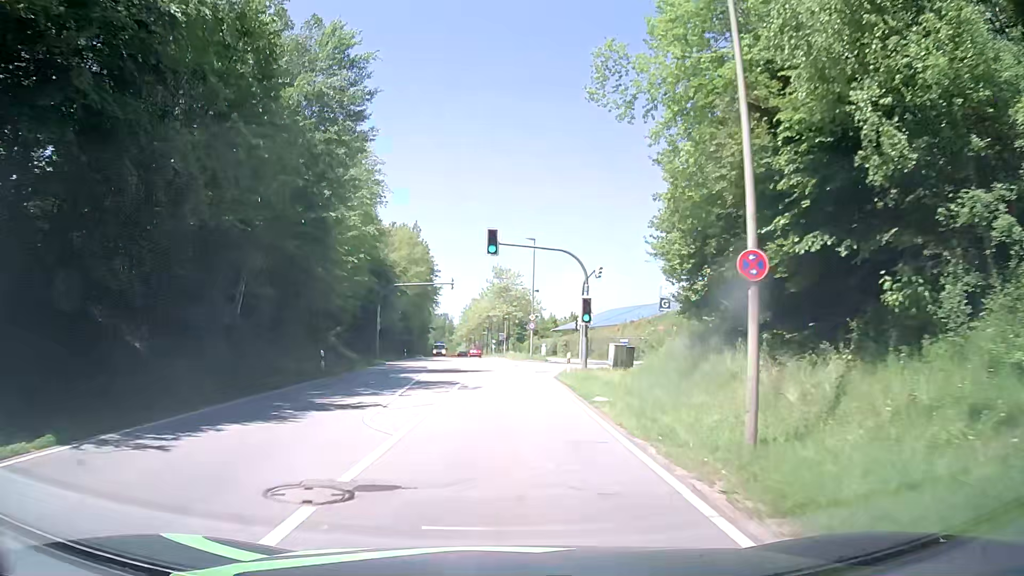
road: secondary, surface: asphalt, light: Day
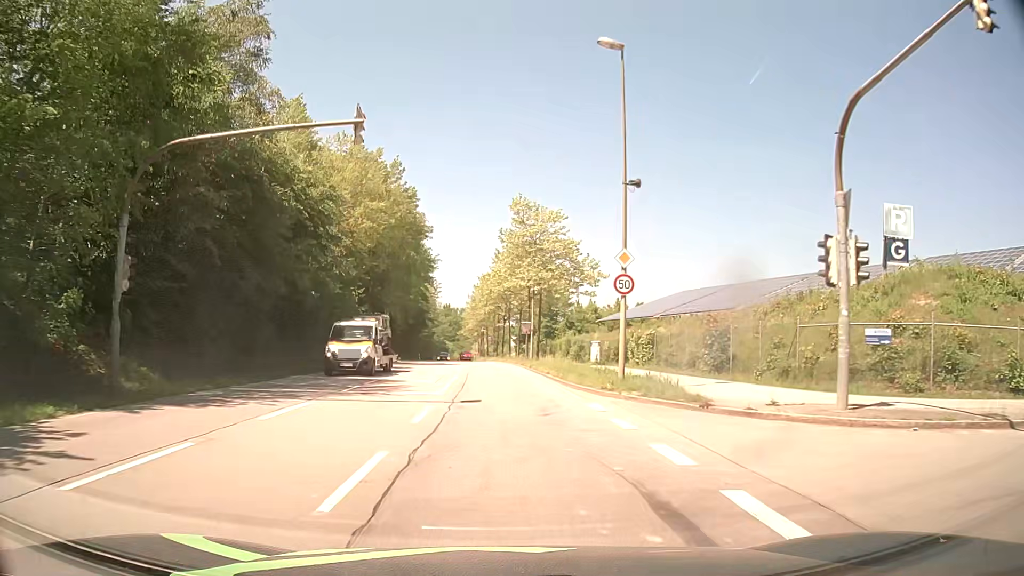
(+0.5, +38.0) m; 0°
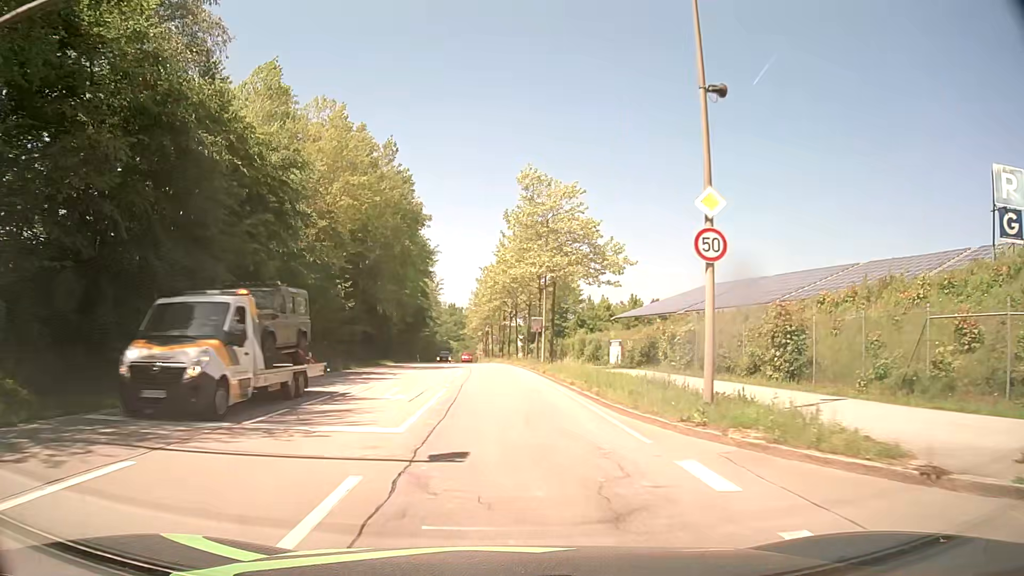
(0.0, +7.6) m; 0°
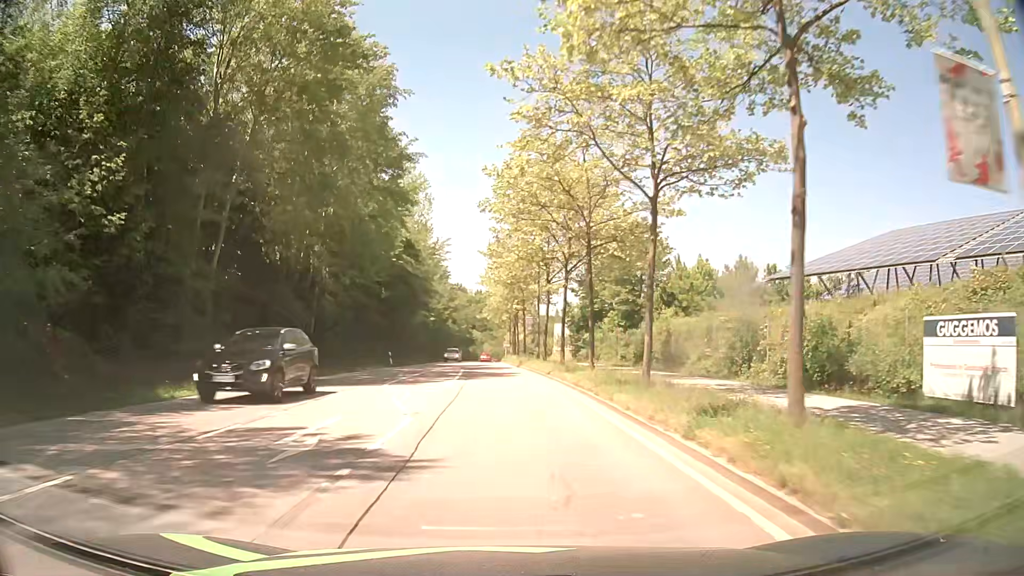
(-1.1, +38.2) m; -2°
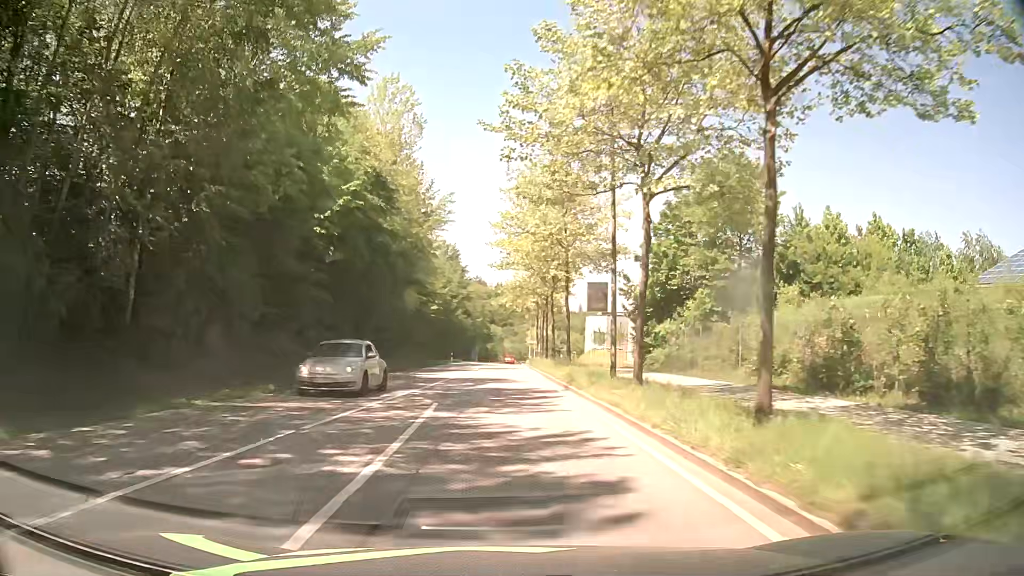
(-0.5, +23.1) m; -2°
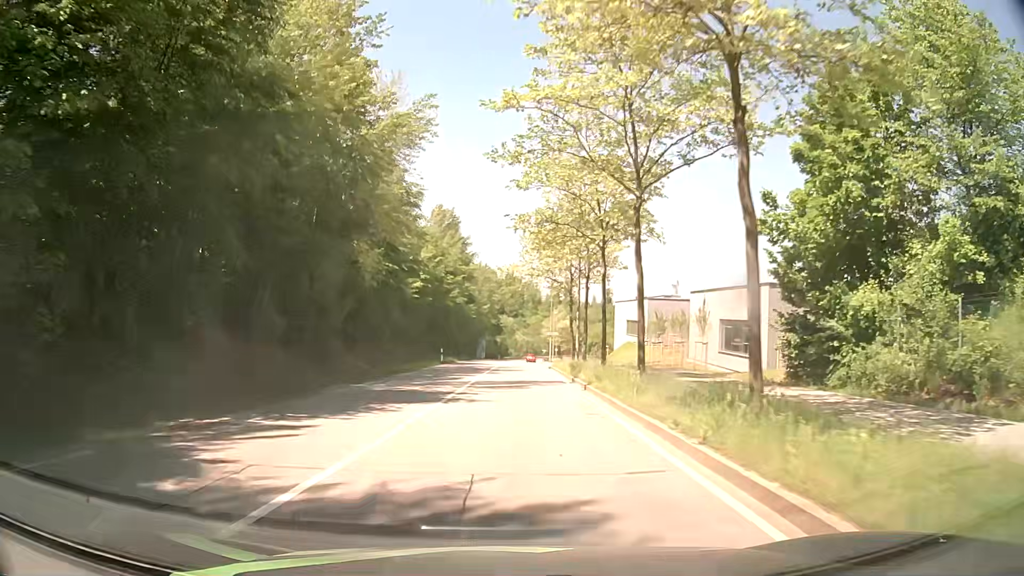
(-0.6, +23.2) m; -1°
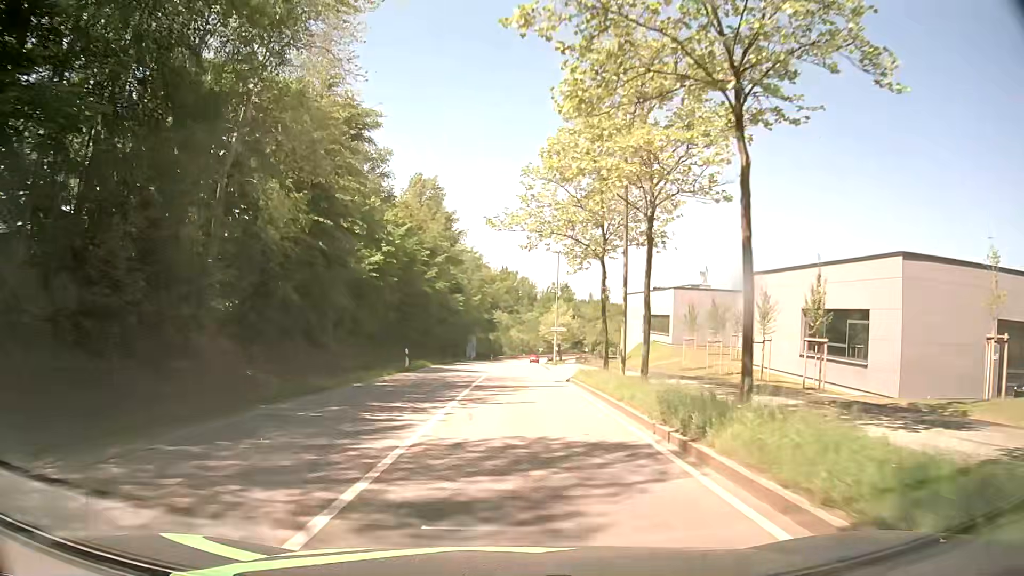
(0.0, +15.5) m; 0°
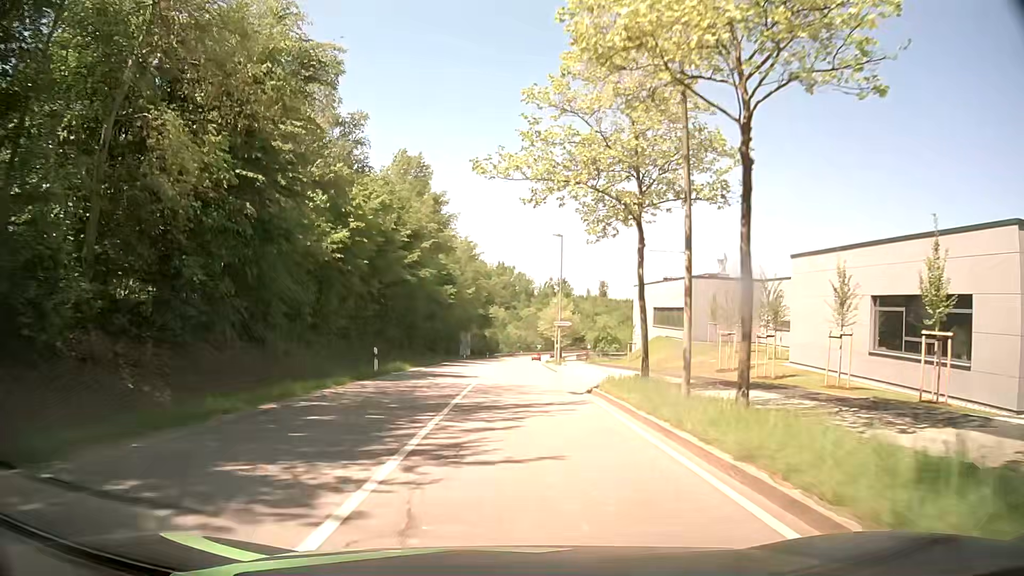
(0.0, +7.7) m; 0°
(0, +10) (0, +20) (0, +30) (+1, +40) (+1, +50) (+1, +60) (+2, +70) (+3, +80) (+3, +90) (+4, +100) m
